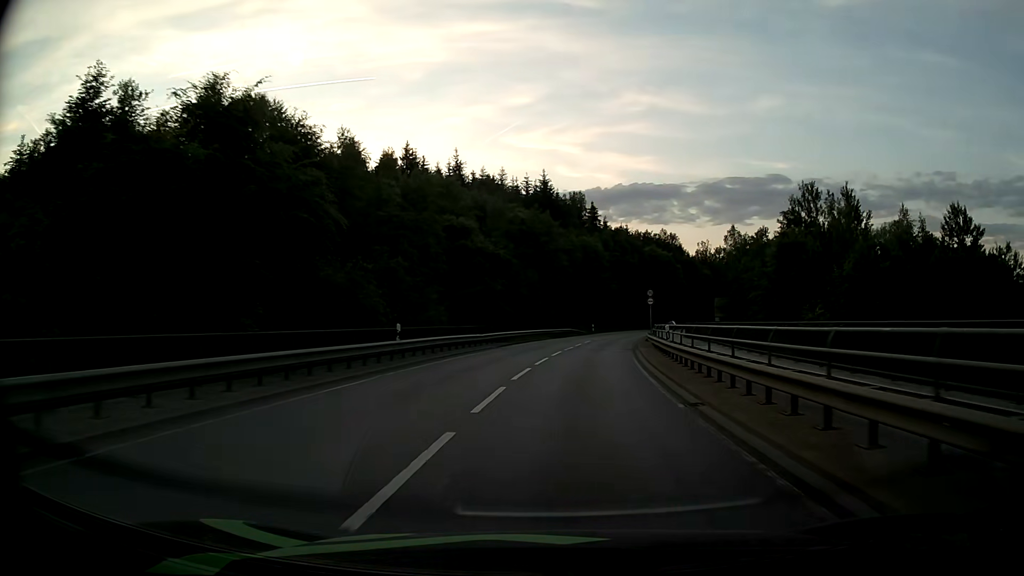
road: secondary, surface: asphalt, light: Day
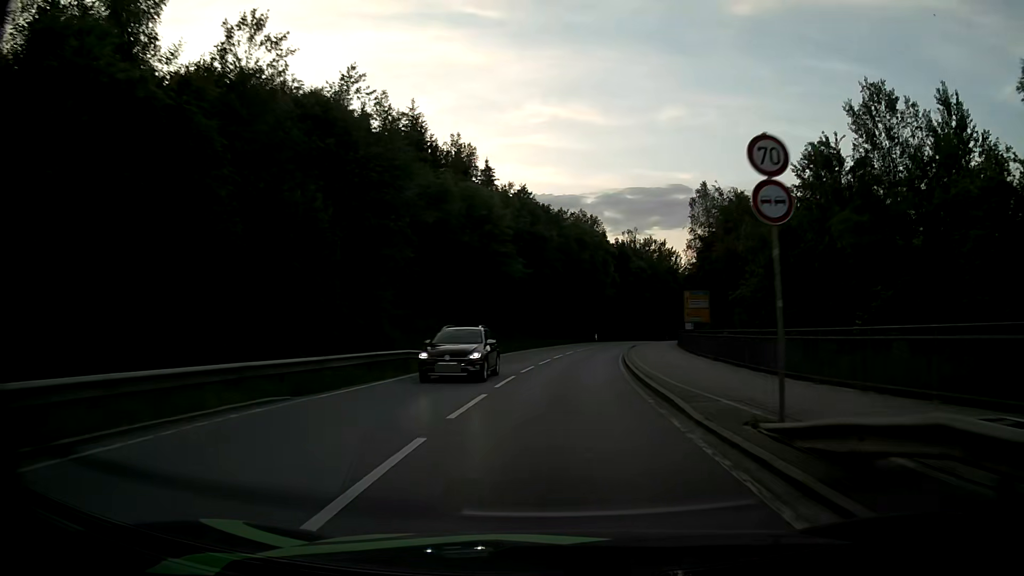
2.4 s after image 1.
(+3.3, +41.9) m; +8°
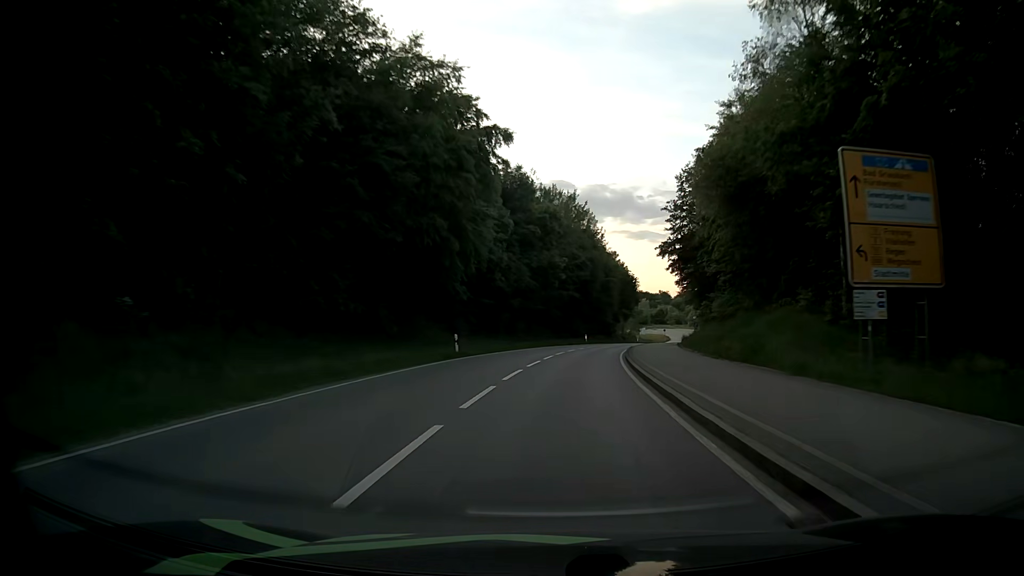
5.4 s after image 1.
(+4.6, +52.9) m; +10°
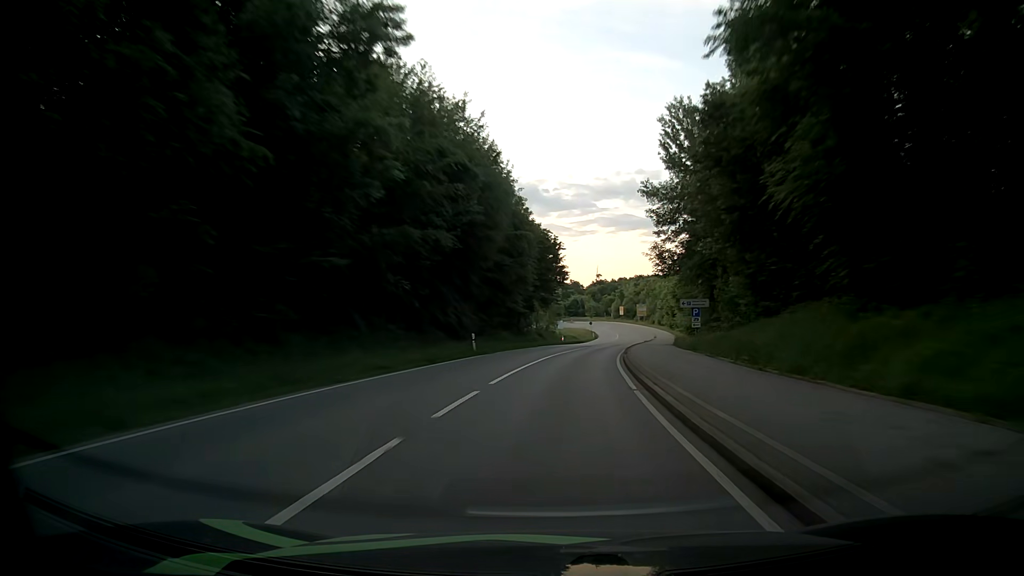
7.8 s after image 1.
(+3.2, +42.8) m; +8°
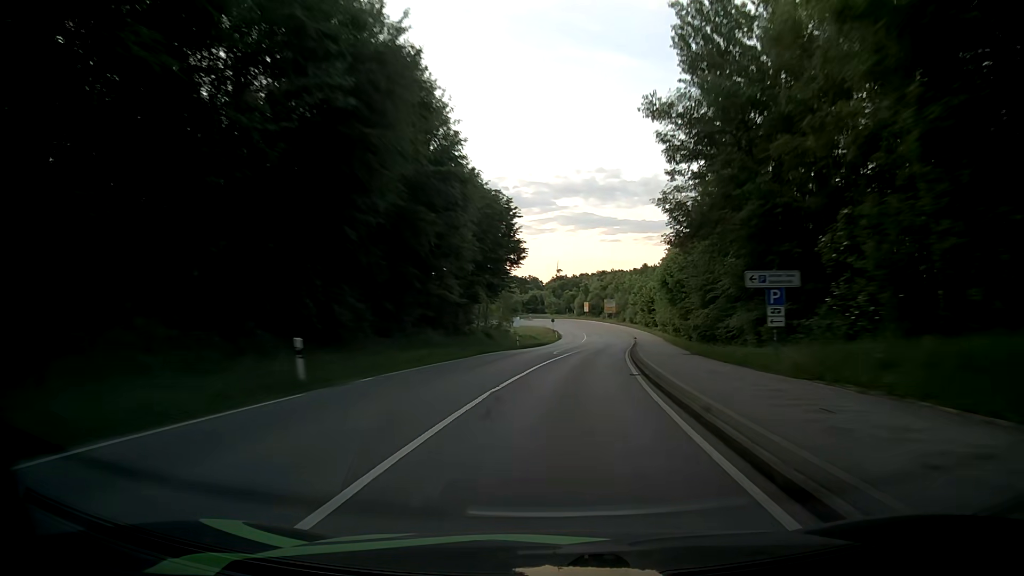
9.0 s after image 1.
(+0.6, +21.6) m; +3°
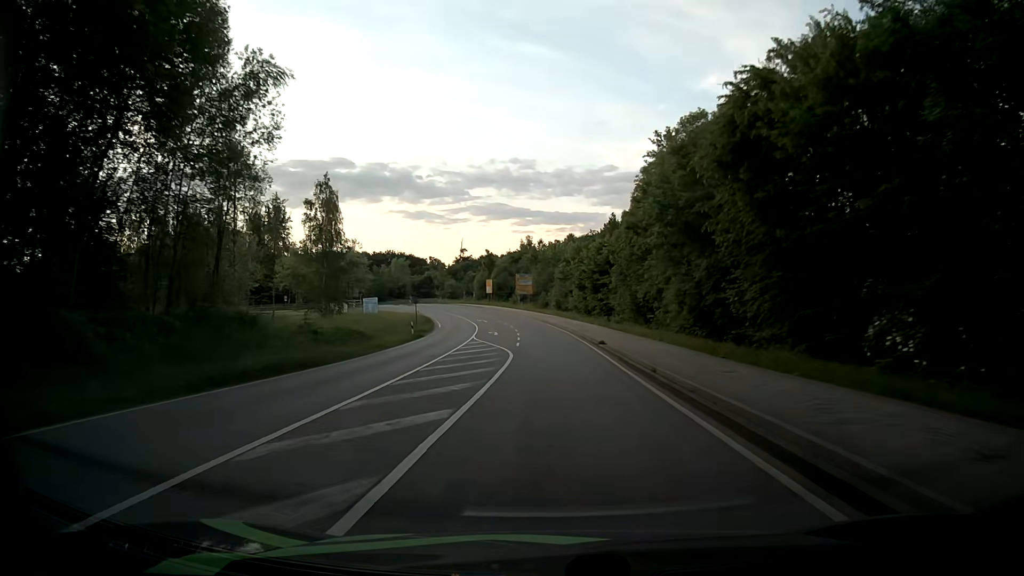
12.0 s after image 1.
(+4.6, +52.1) m; +8°
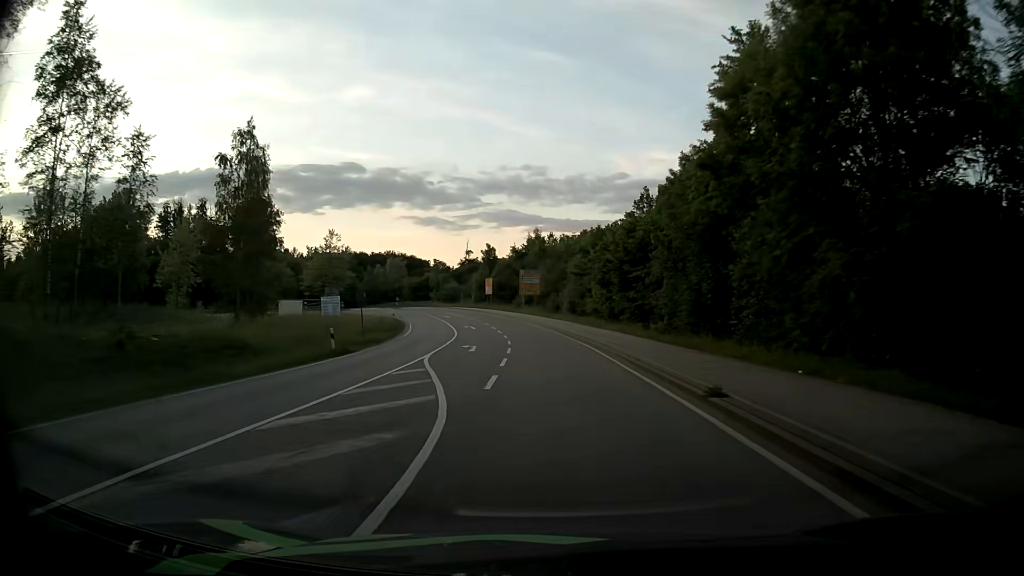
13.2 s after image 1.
(+0.1, +18.8) m; -1°
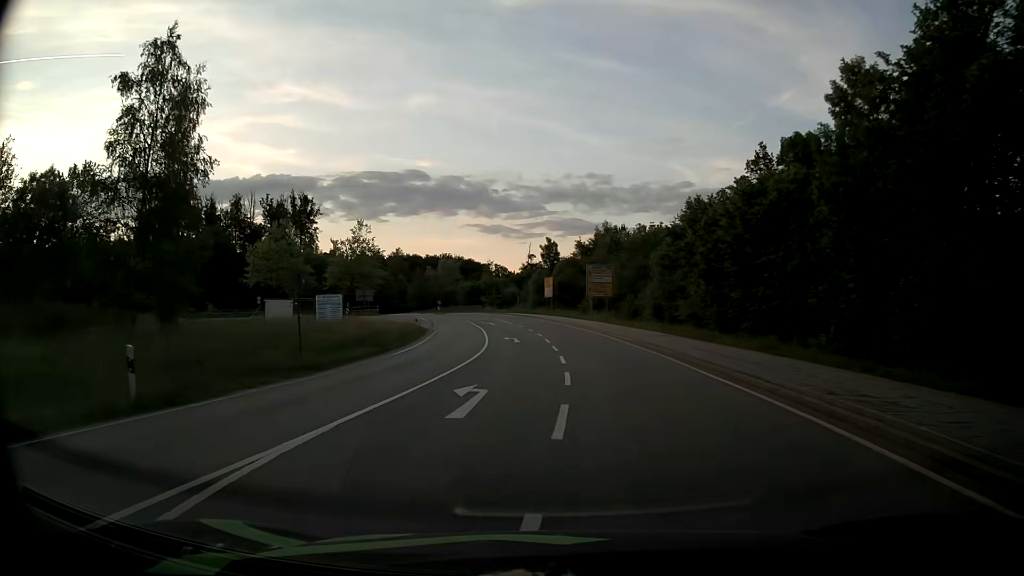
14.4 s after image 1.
(-0.6, +17.4) m; -5°
(0, +10) (-1, +20) (-1, +30) (-2, +40) (-3, +50) (-5, +60) (-8, +69) (-15, +76) (-25, +76) (-34, +71) m
